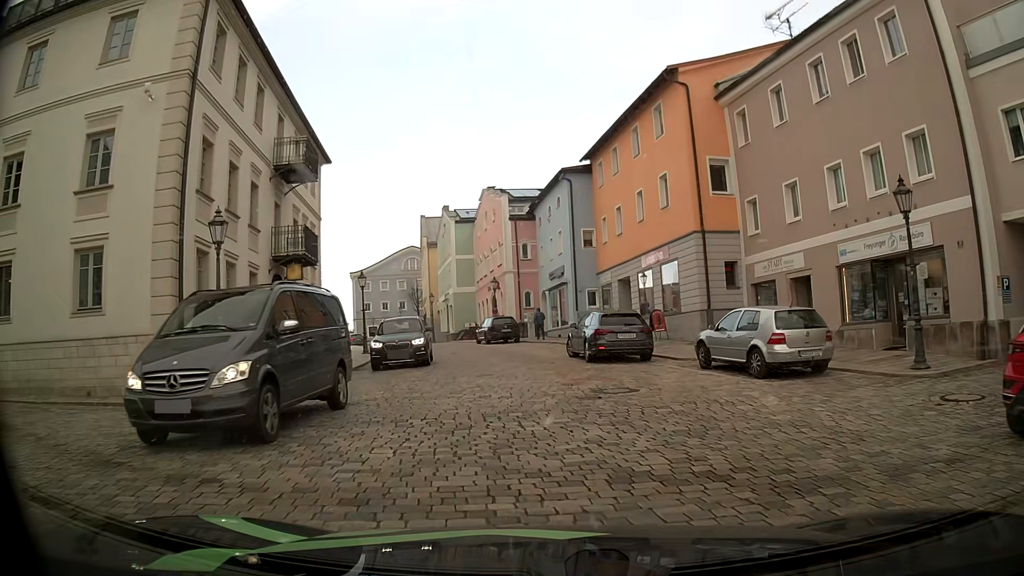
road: tertiary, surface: sett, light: Day
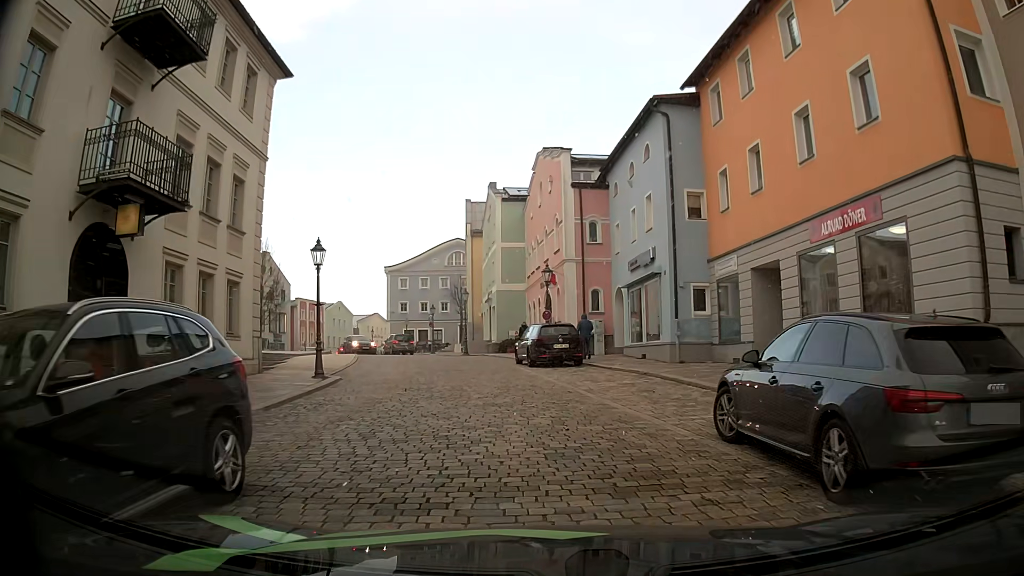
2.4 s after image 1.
(-0.6, +13.6) m; -6°
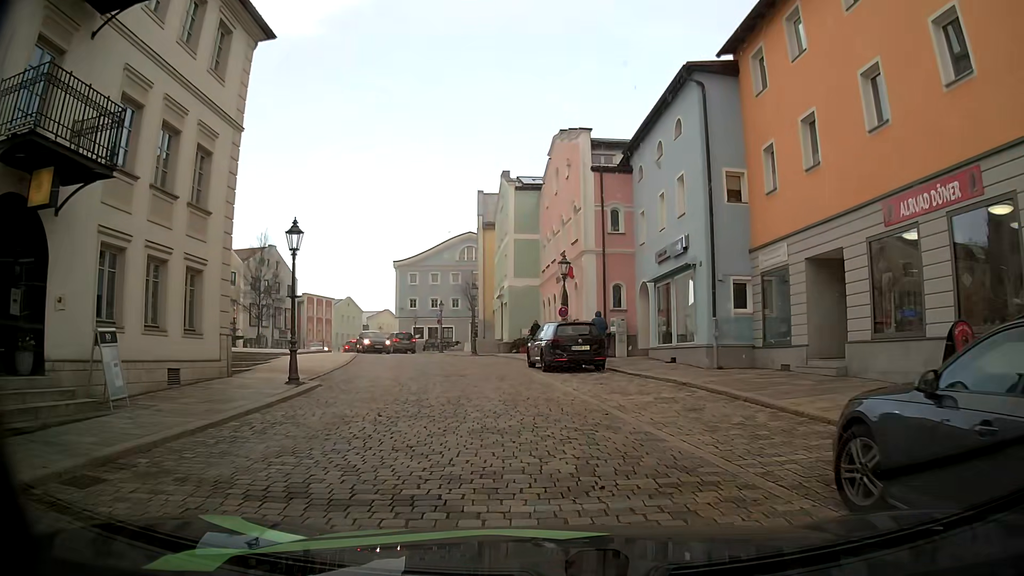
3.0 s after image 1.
(0.0, +3.1) m; -1°
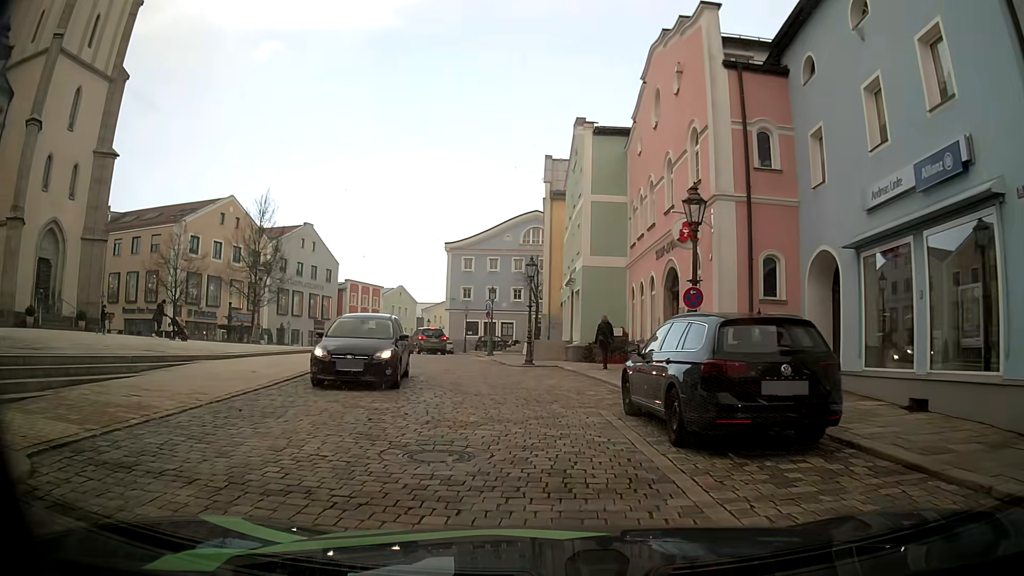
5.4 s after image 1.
(-0.5, +12.2) m; -6°
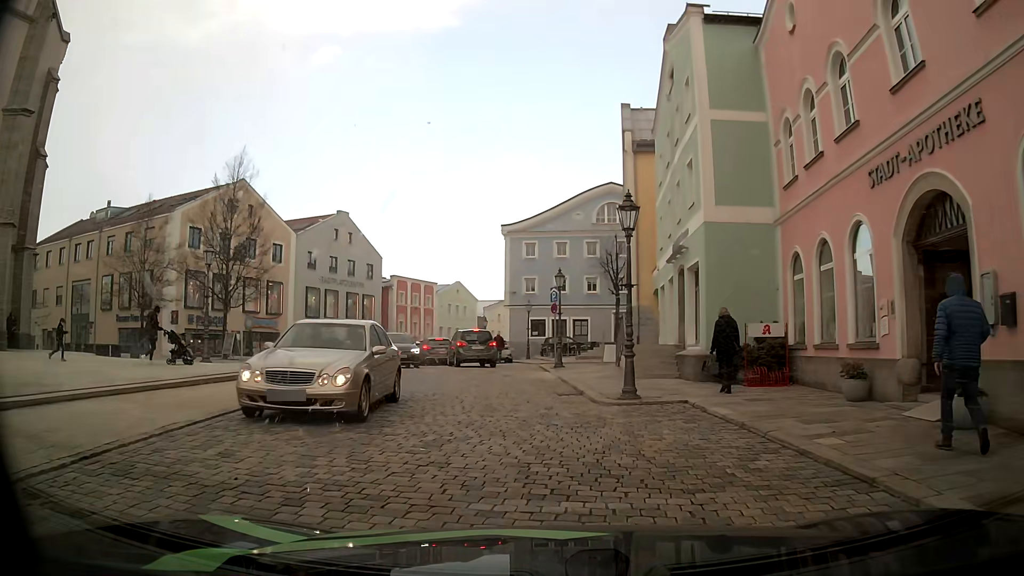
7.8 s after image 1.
(-0.5, +11.7) m; -7°
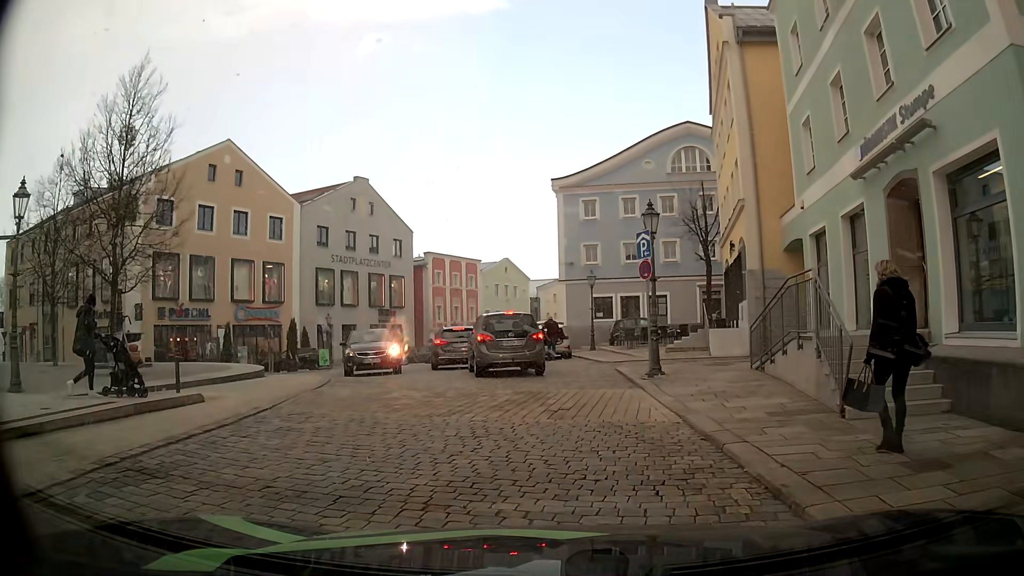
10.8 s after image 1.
(-0.1, +11.5) m; -4°
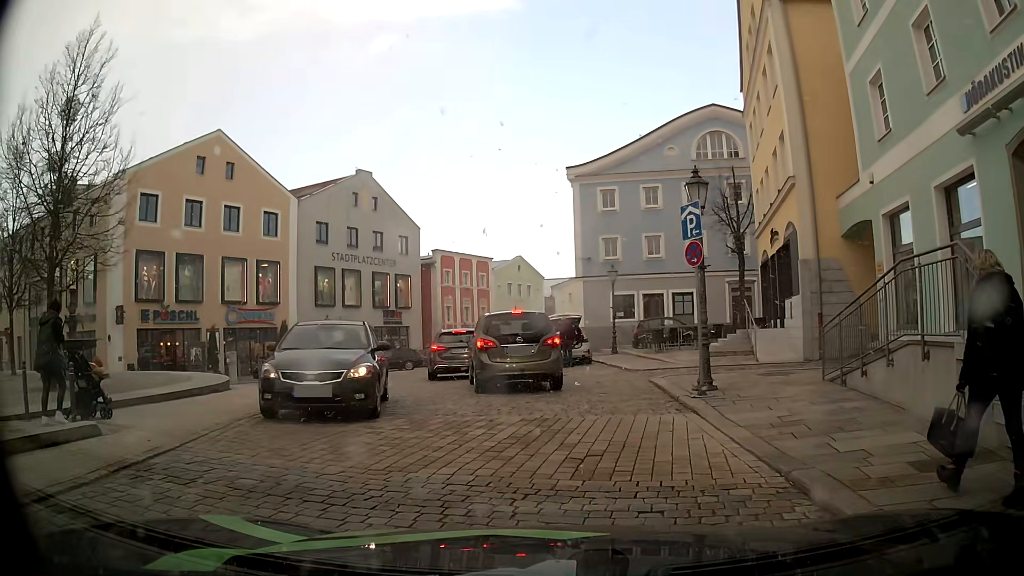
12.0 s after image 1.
(0.0, +3.4) m; -1°
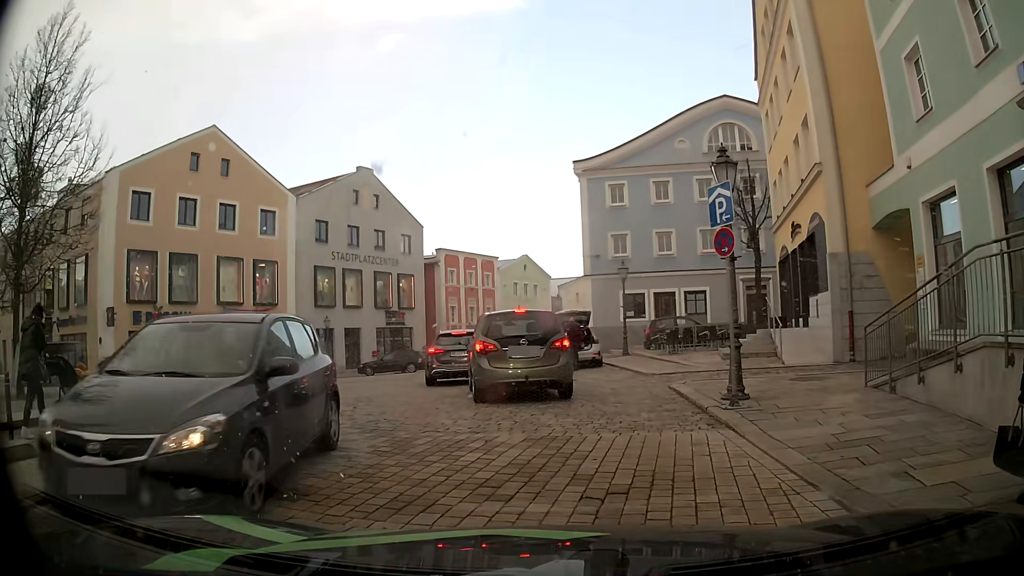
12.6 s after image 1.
(0.0, +1.5) m; +2°
